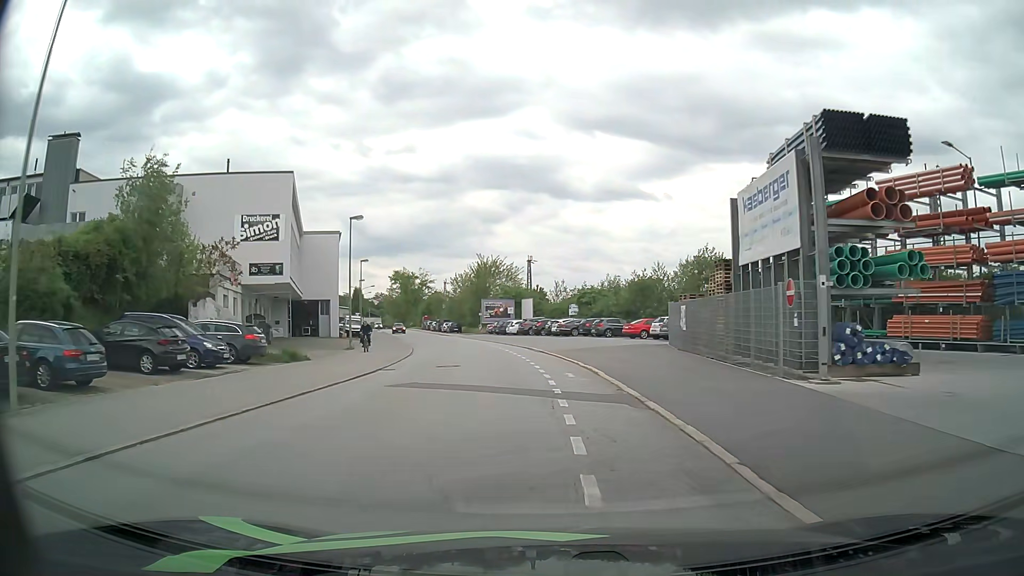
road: residential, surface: asphalt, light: Day
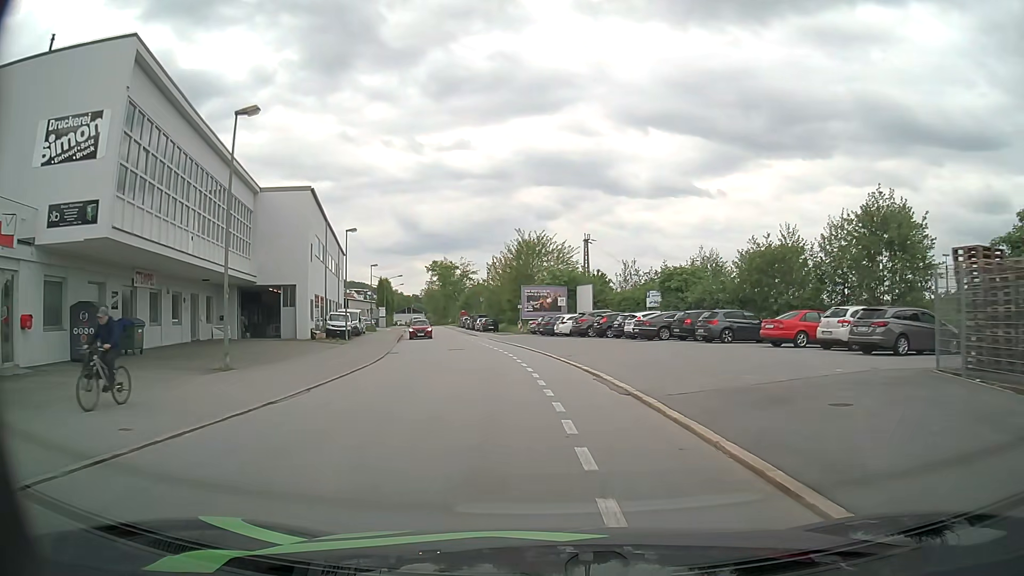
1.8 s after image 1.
(-0.9, +21.1) m; -5°
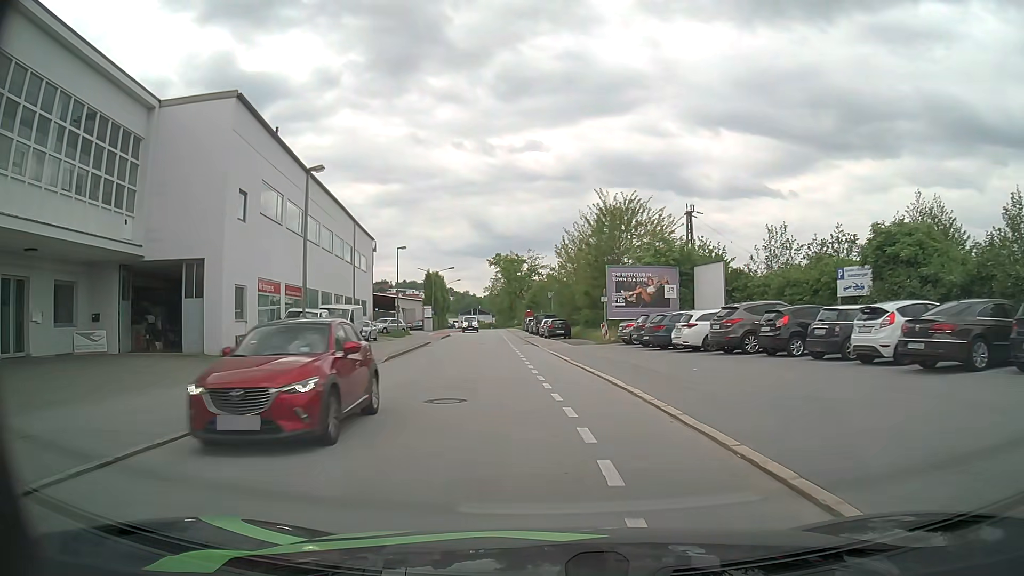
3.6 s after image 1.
(-1.2, +20.9) m; -6°
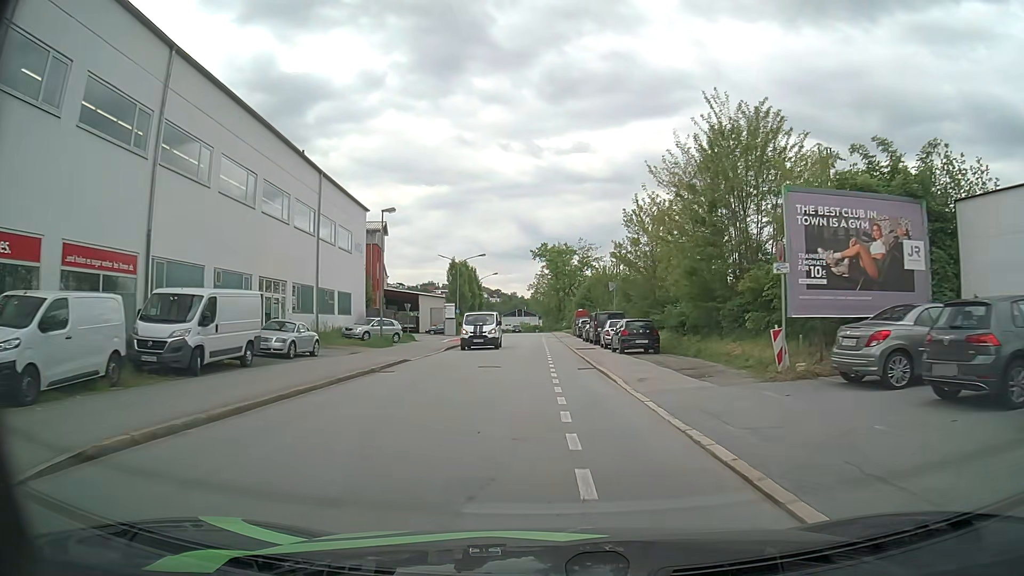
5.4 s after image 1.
(-0.9, +20.7) m; -5°
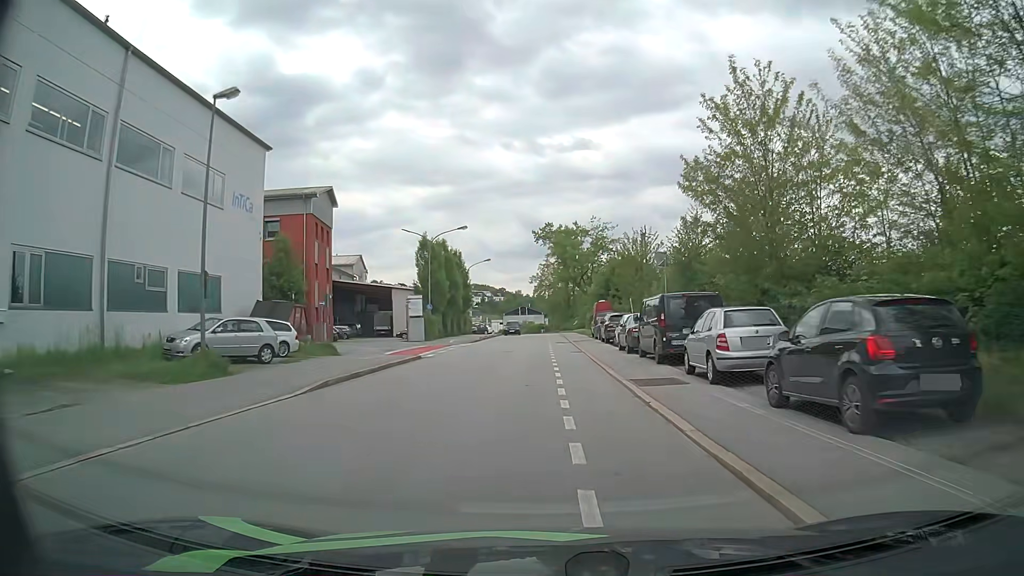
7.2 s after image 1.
(-0.2, +21.2) m; 0°
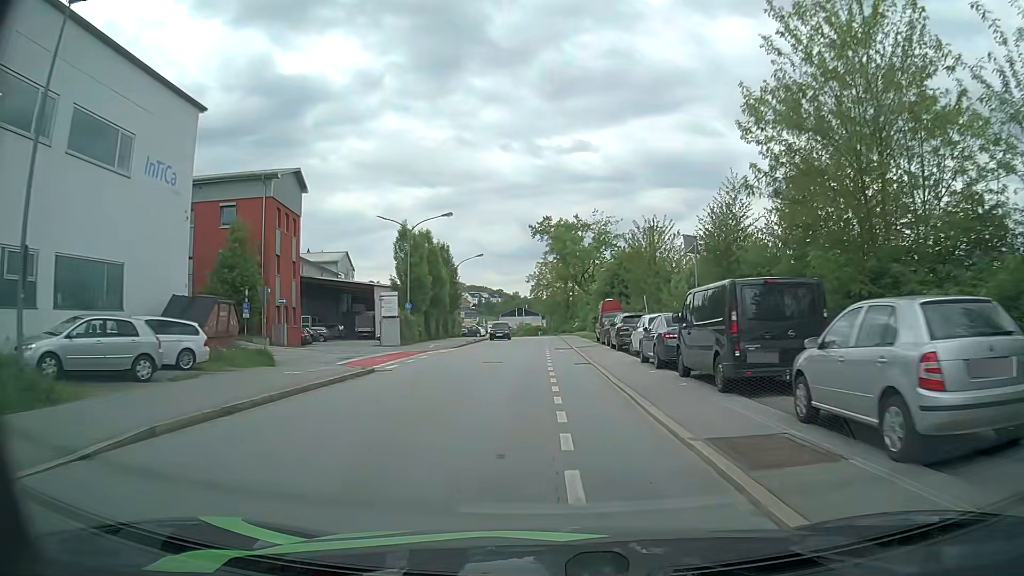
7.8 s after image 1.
(0.0, +7.4) m; 0°
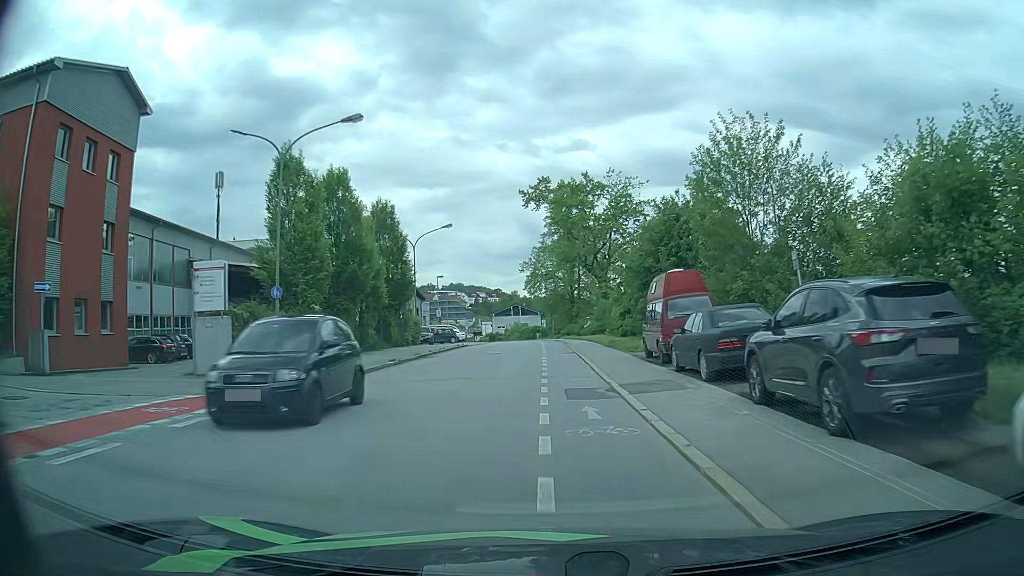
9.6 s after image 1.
(-0.1, +22.8) m; 0°
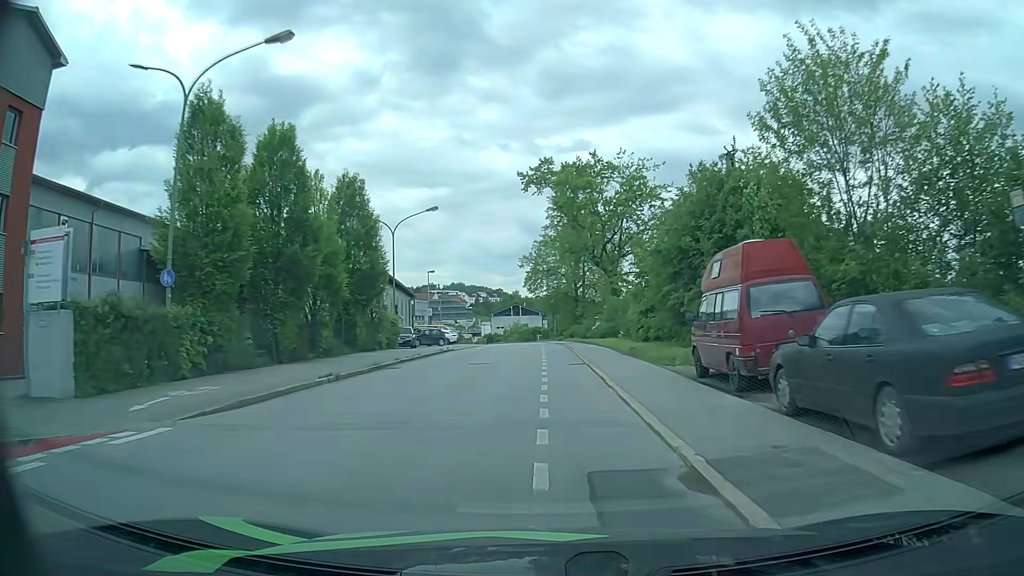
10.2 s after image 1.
(0.0, +7.6) m; 0°
(0, +10) (0, +20) (0, +30) (-1, +40) (-1, +50) (-1, +60) (-2, +70) (-3, +80) (-5, +90) (-7, +99) m
